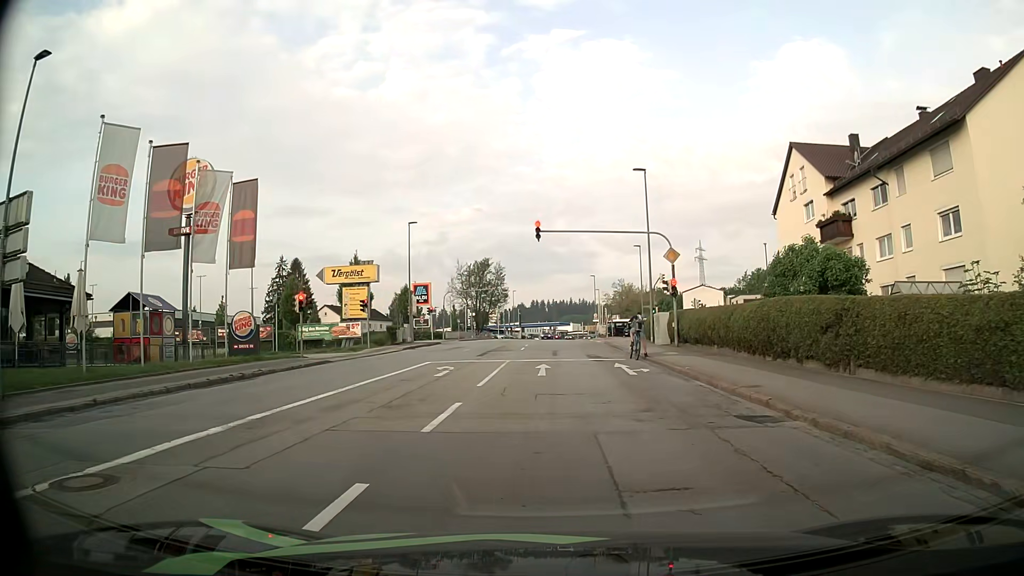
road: tertiary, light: Day
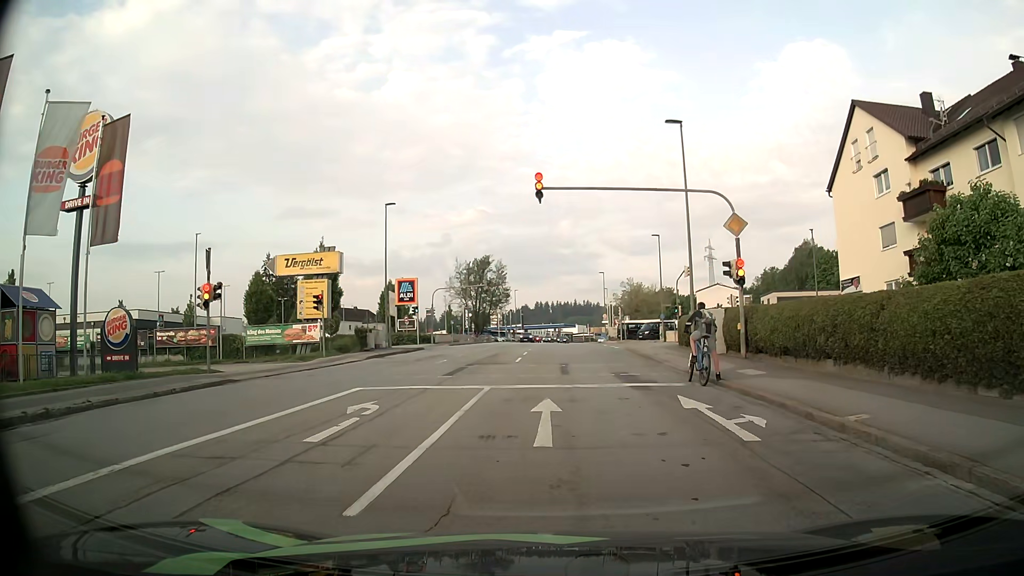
(0.0, +9.9) m; +1°
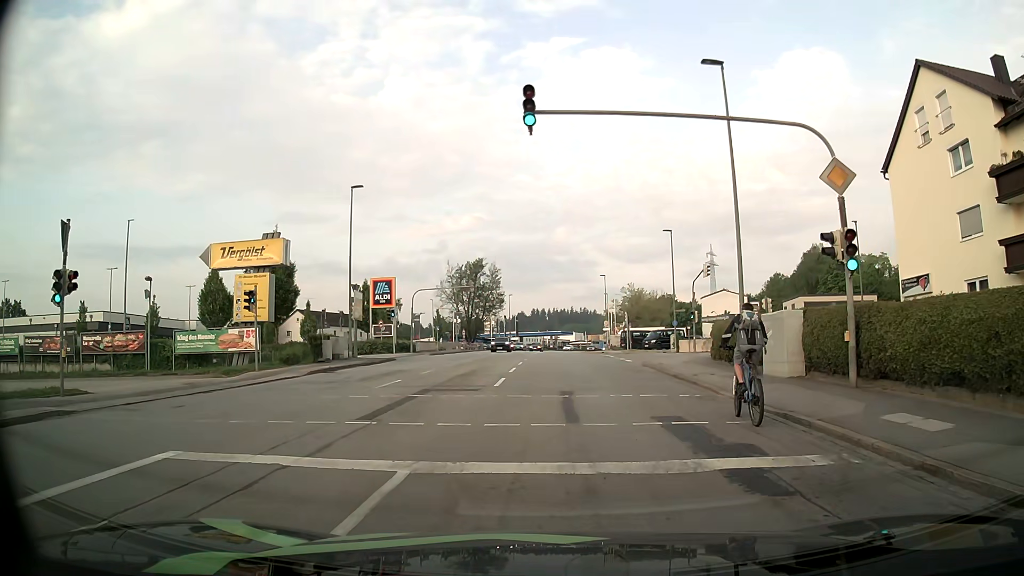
(-0.1, +8.2) m; -1°
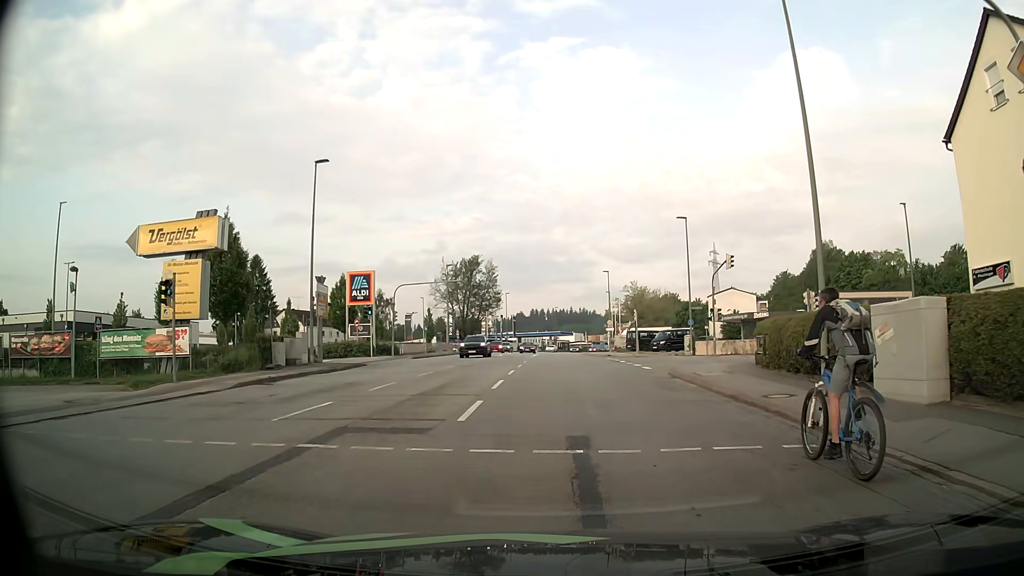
(0.0, +6.9) m; 0°
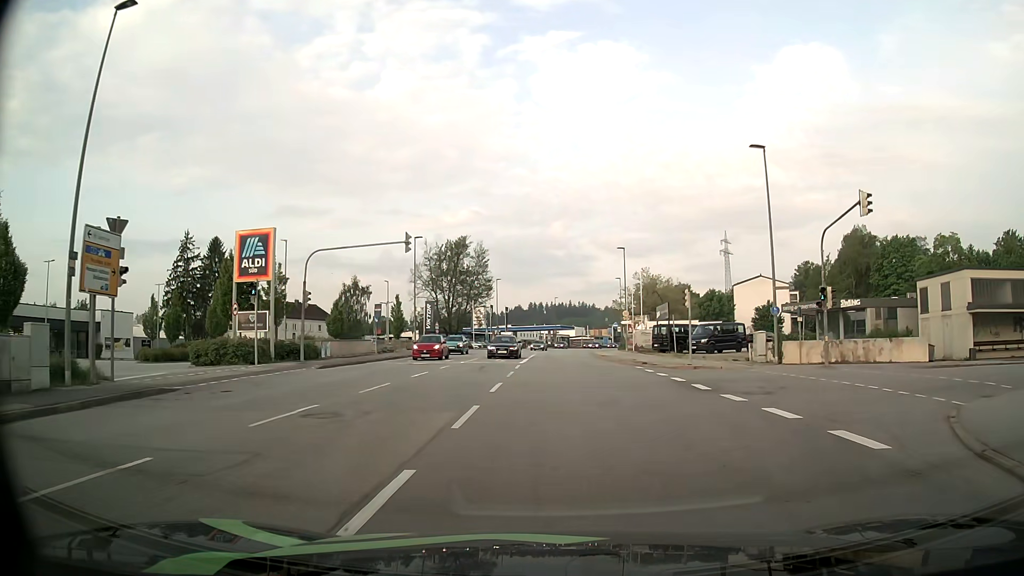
(0.0, +19.1) m; 0°
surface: asphalt
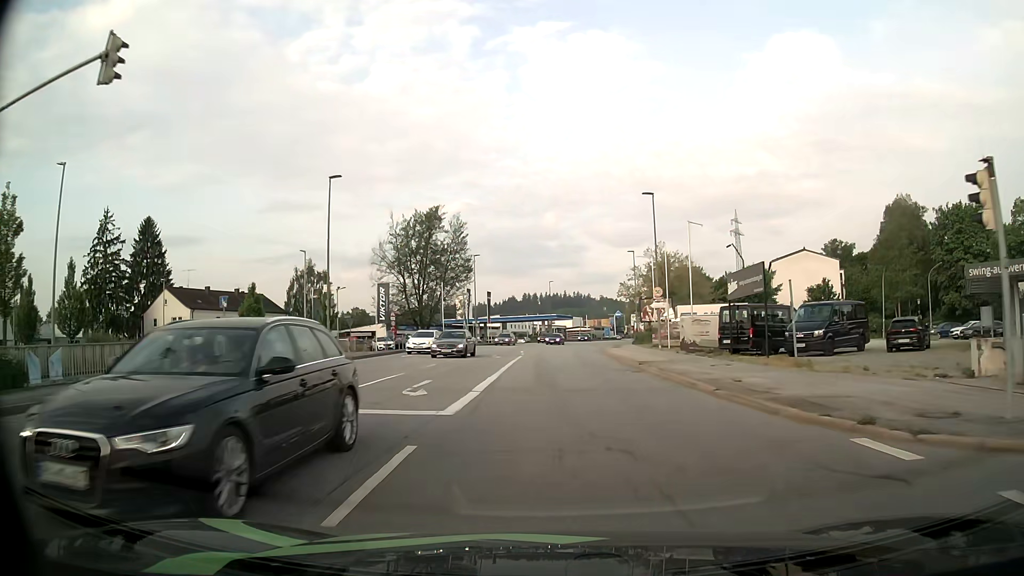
(+0.3, +22.8) m; +1°
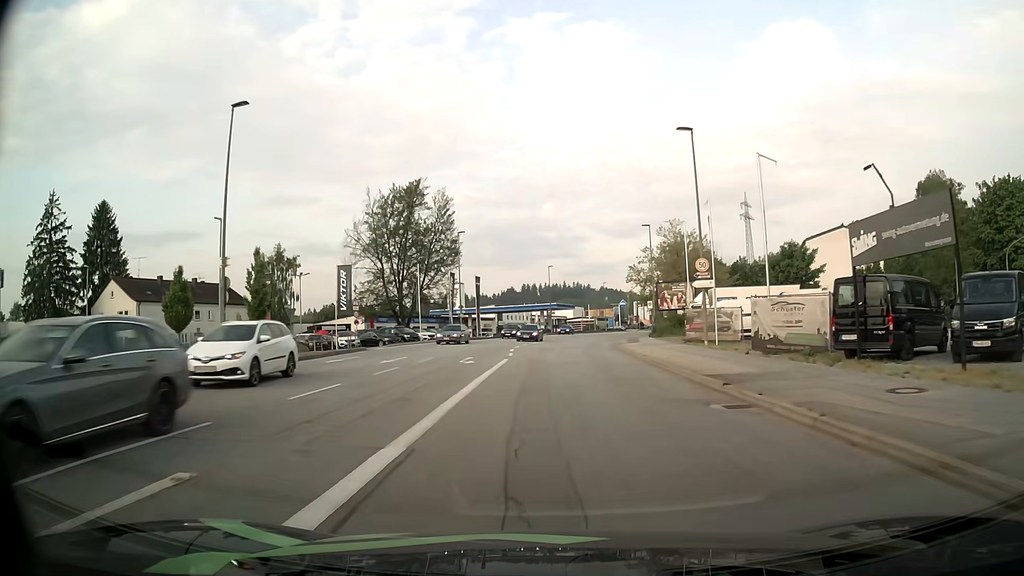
(-0.1, +13.0) m; 0°
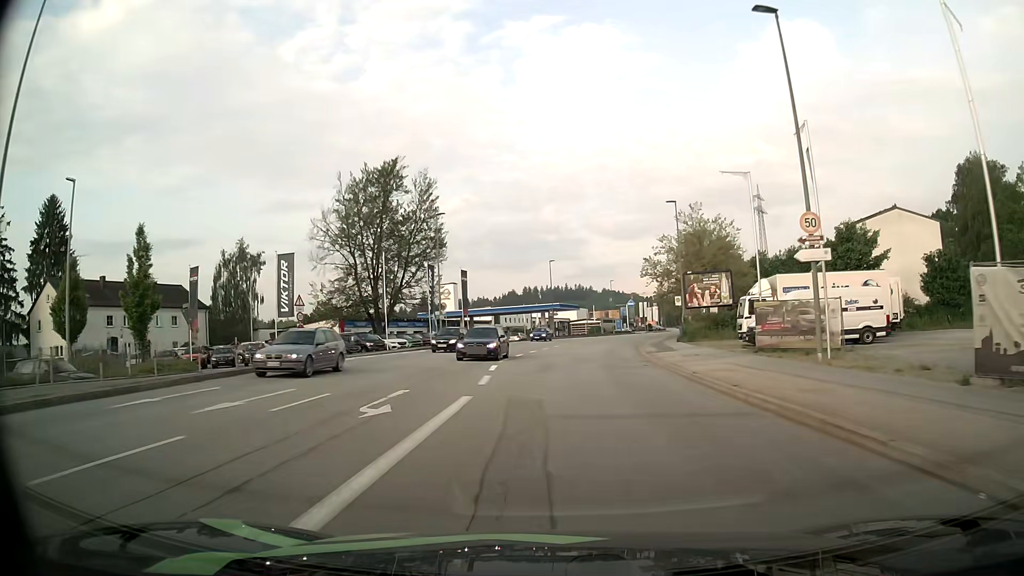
(0.0, +13.0) m; 0°
(0, +10) (0, +20) (+1, +30) (+3, +40) (+4, +50) (+6, +60) (+8, +69) (+10, +79) (+13, +89) (+15, +98) m
